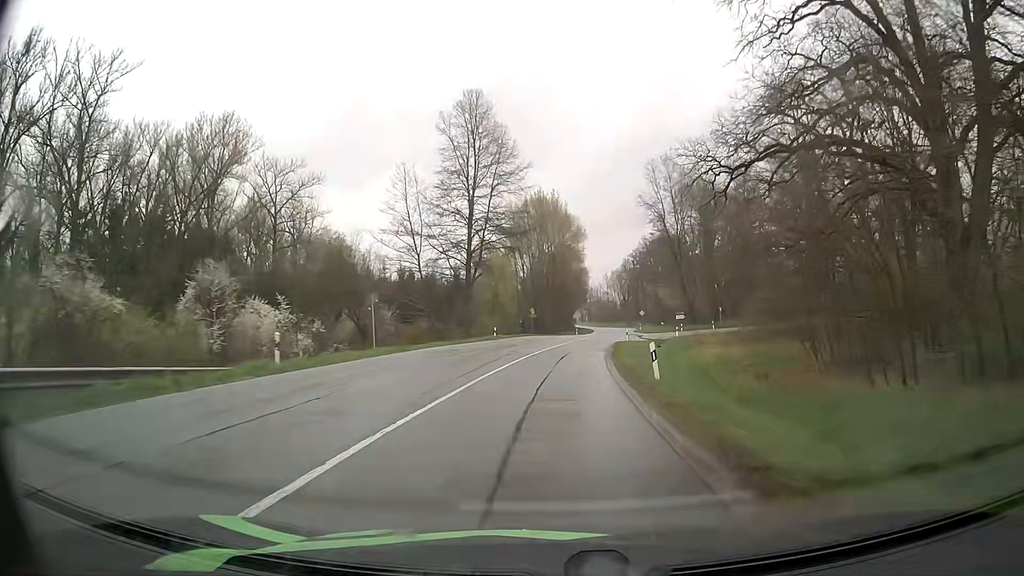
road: secondary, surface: asphalt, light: Day
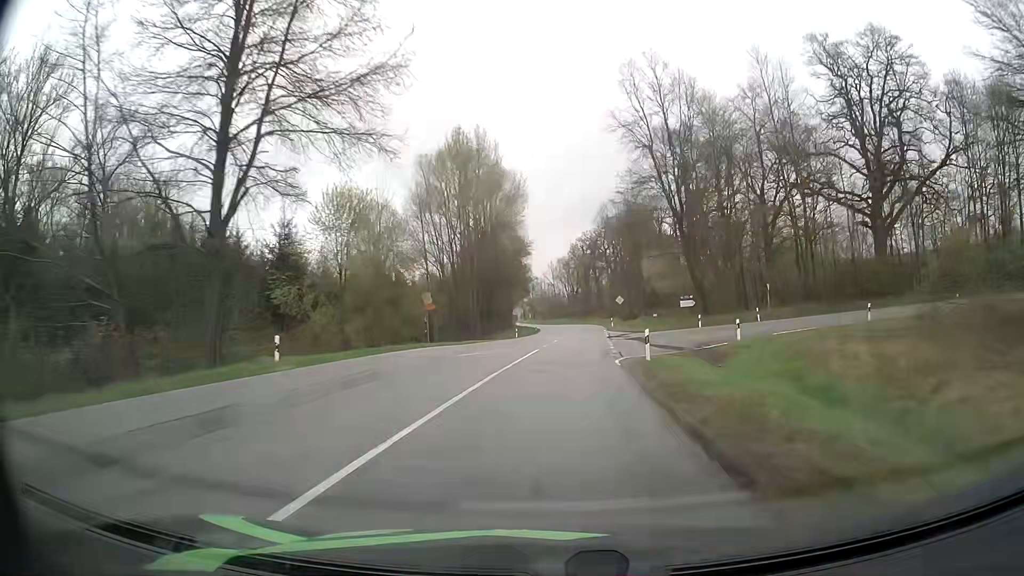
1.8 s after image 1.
(+2.0, +37.7) m; +6°
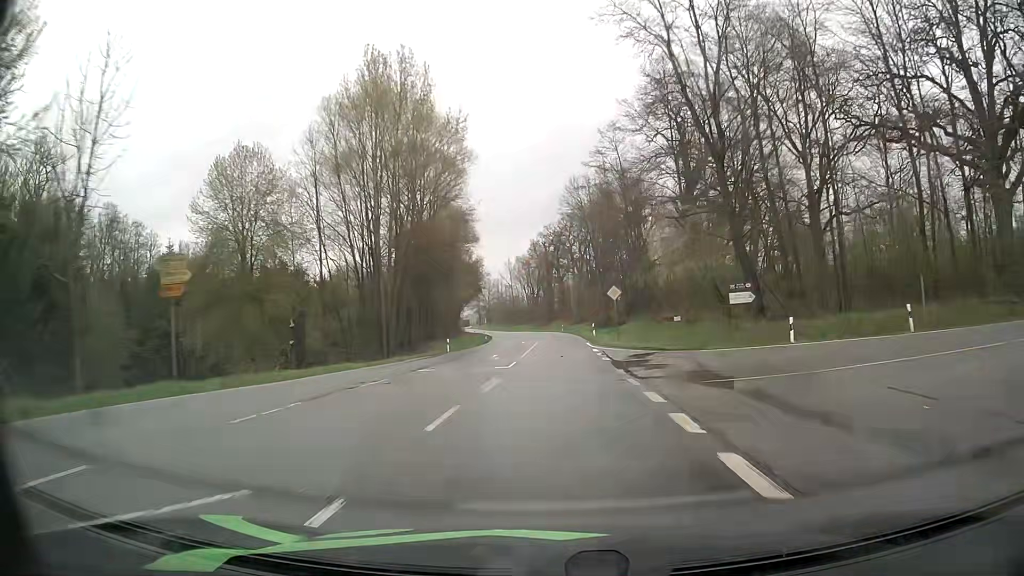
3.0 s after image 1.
(+0.5, +25.5) m; +3°
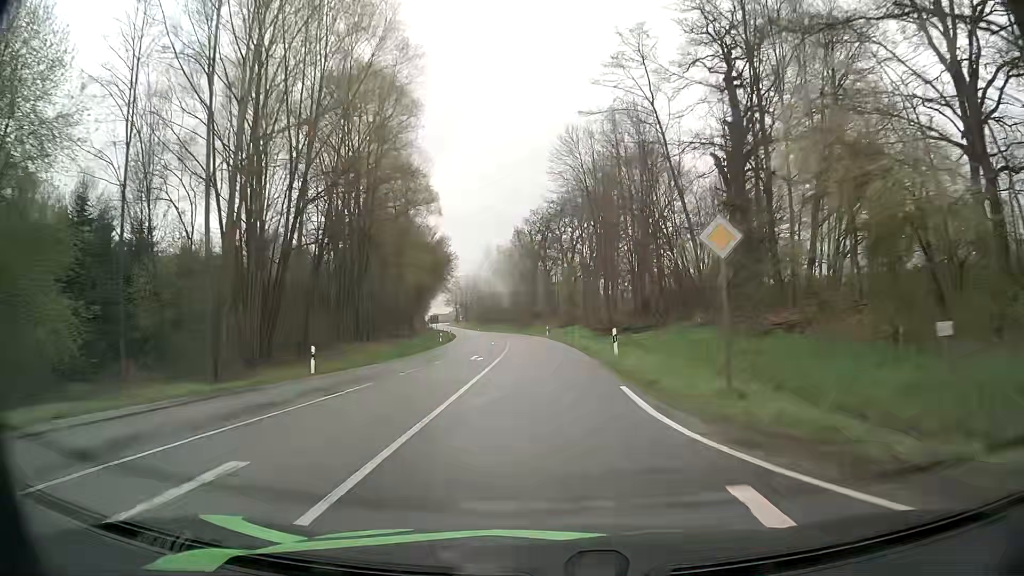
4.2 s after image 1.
(+0.4, +25.5) m; +1°
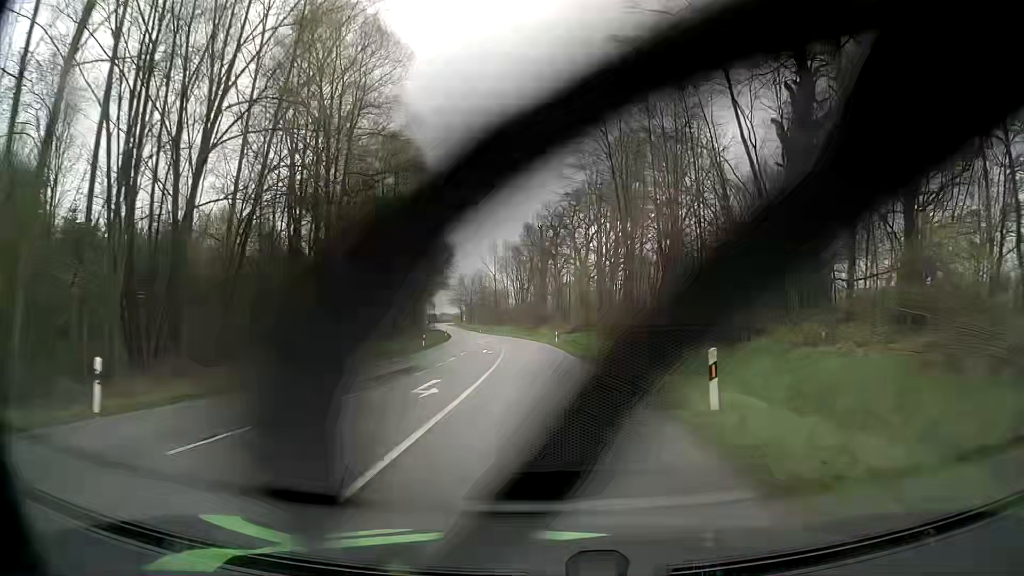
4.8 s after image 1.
(0.0, +12.9) m; -1°
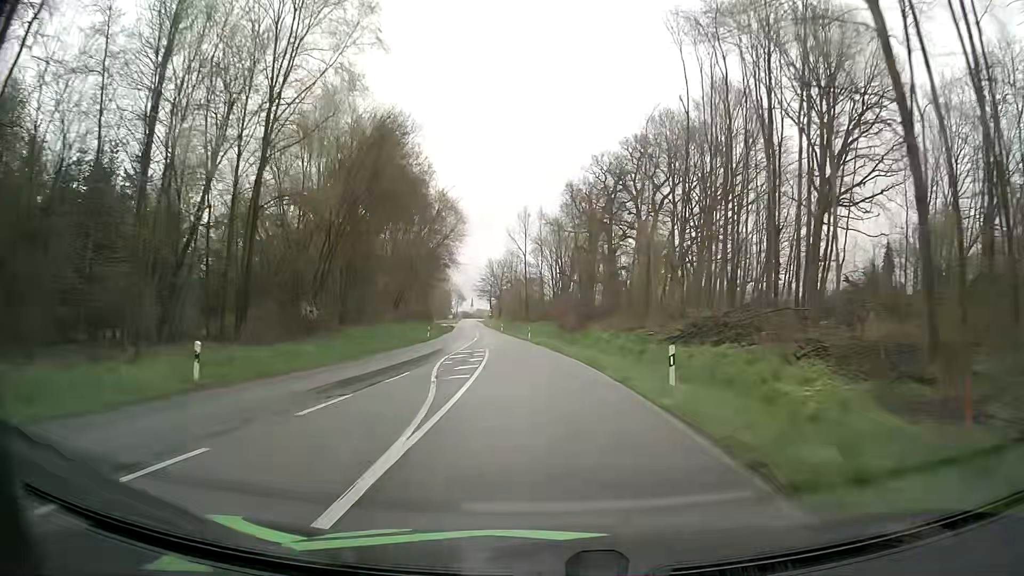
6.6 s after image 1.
(-0.9, +39.3) m; -3°
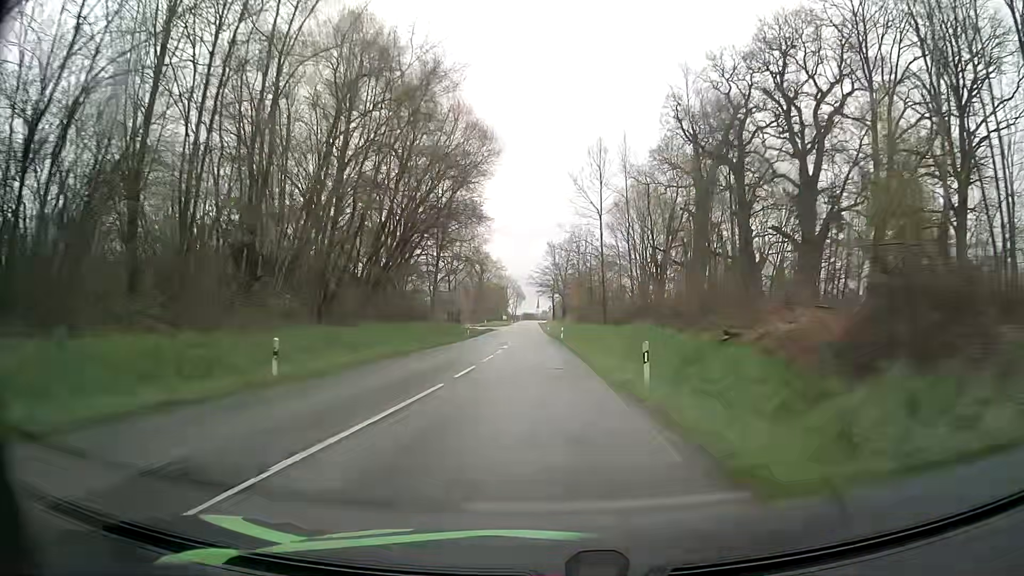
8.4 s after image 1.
(-2.2, +41.1) m; -6°
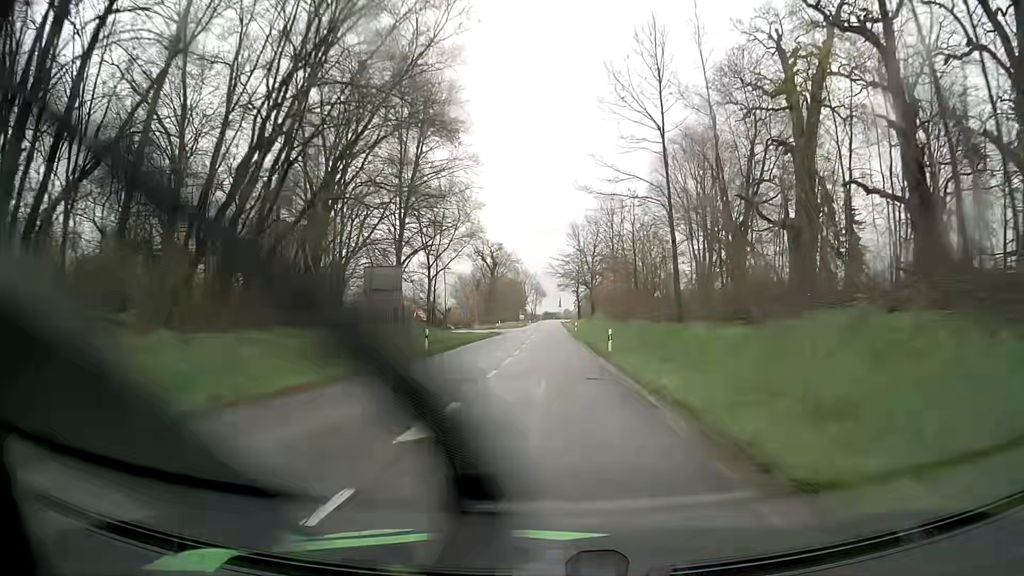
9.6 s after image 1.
(-0.4, +27.3) m; -2°
(0, +10) (0, +20) (0, +30) (0, +40) (0, +50) (-1, +60) (-1, +70) (-1, +80) (-1, +90) (-1, +100) m
